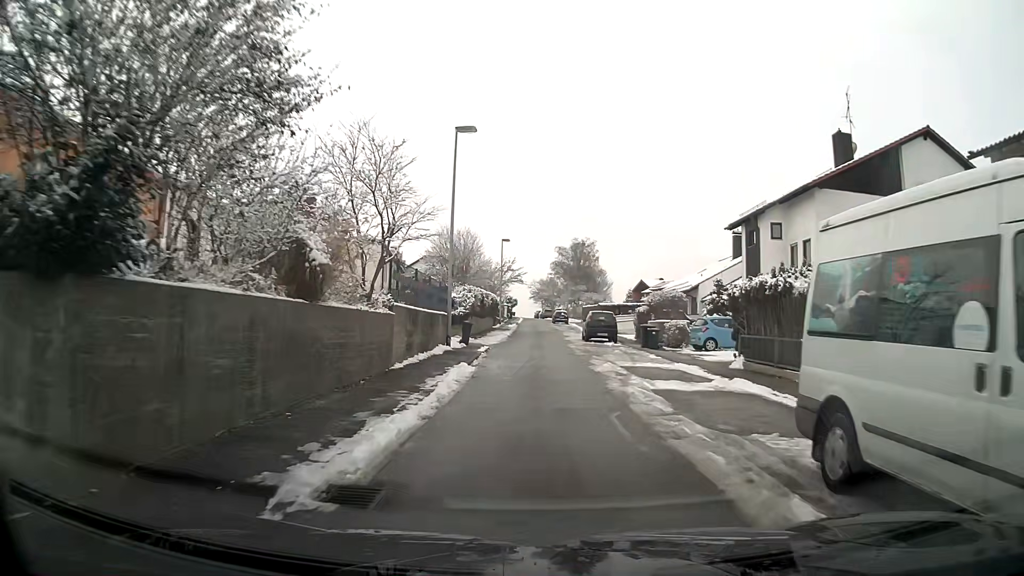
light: Day
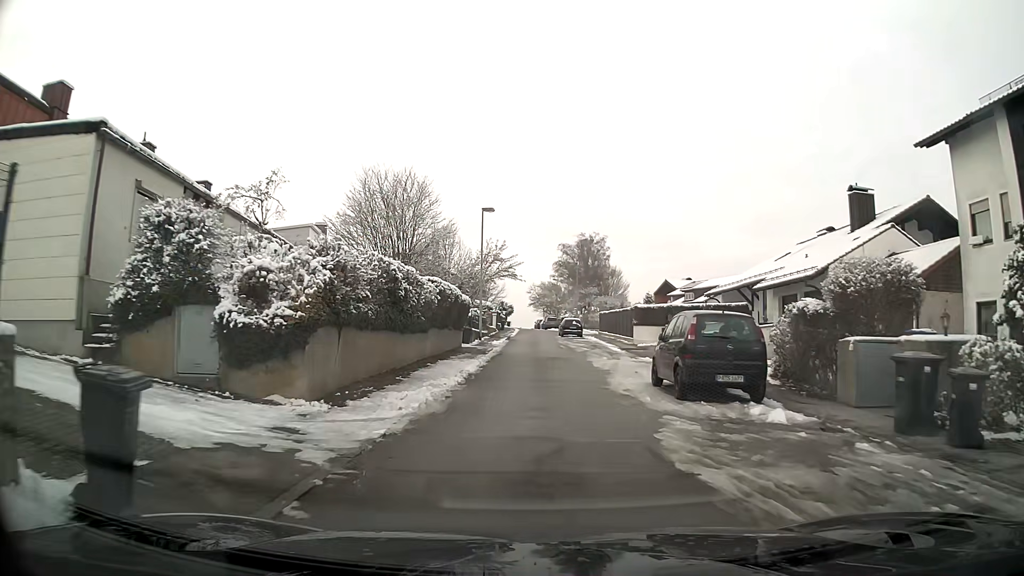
(+0.1, +23.0) m; 0°
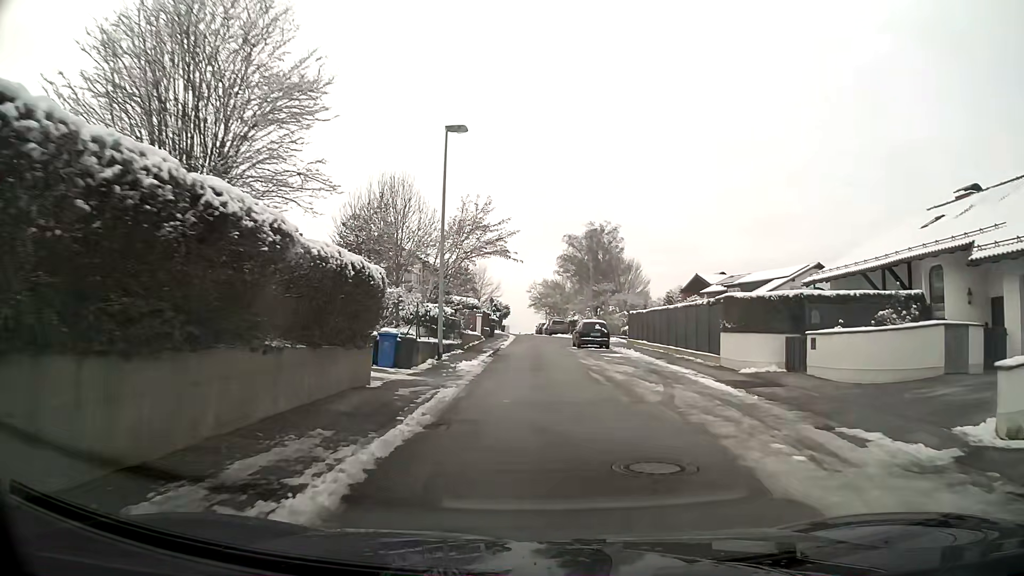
(0.0, +18.4) m; 0°
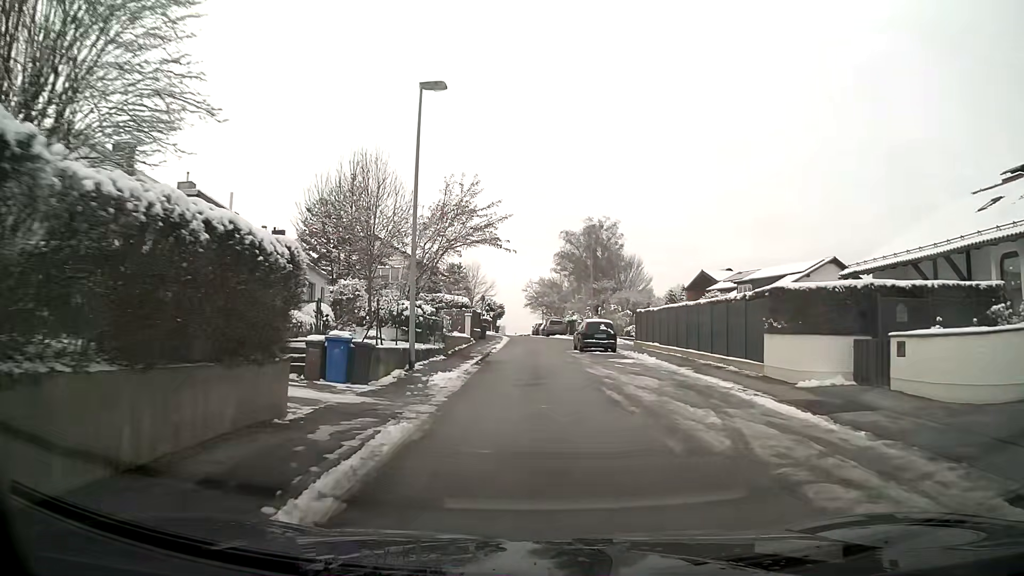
(0.0, +4.6) m; 0°
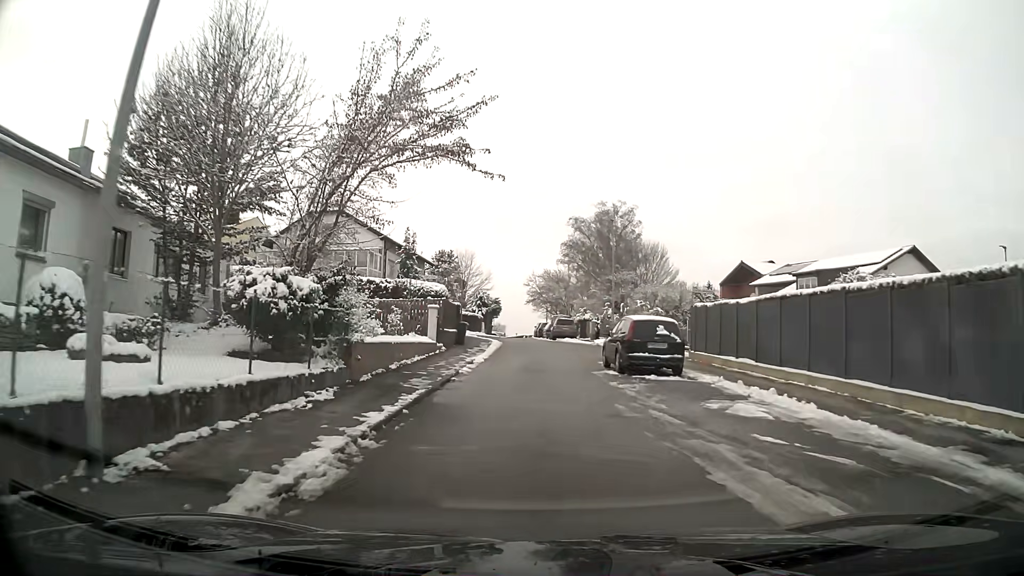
(0.0, +13.8) m; 0°
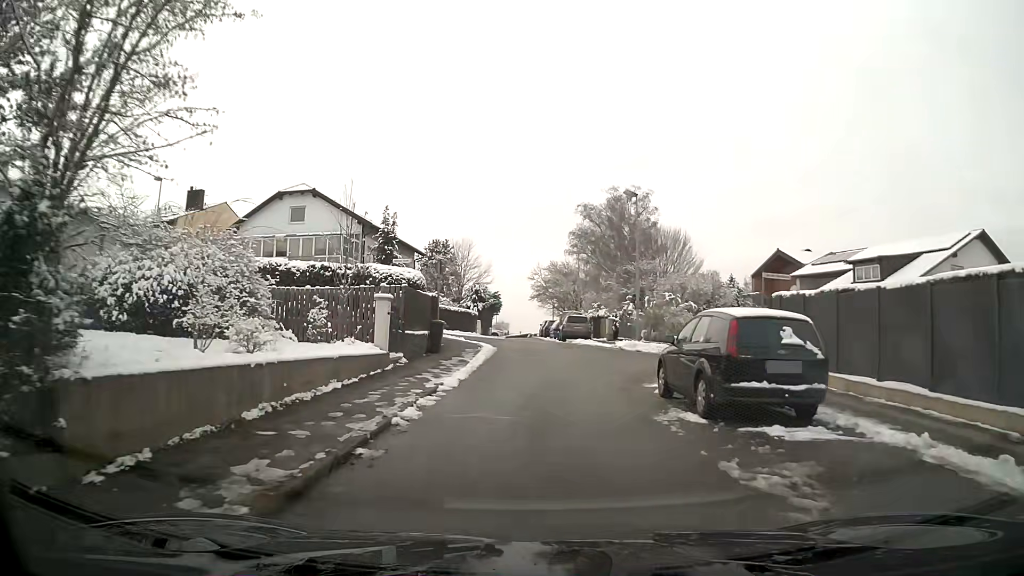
(0.0, +8.4) m; 0°
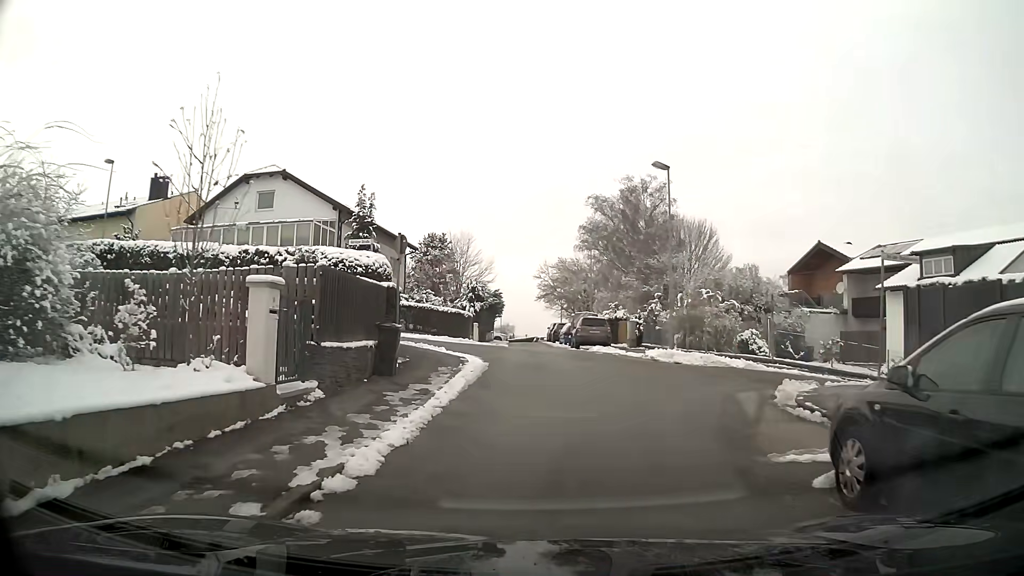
(0.0, +7.1) m; +1°
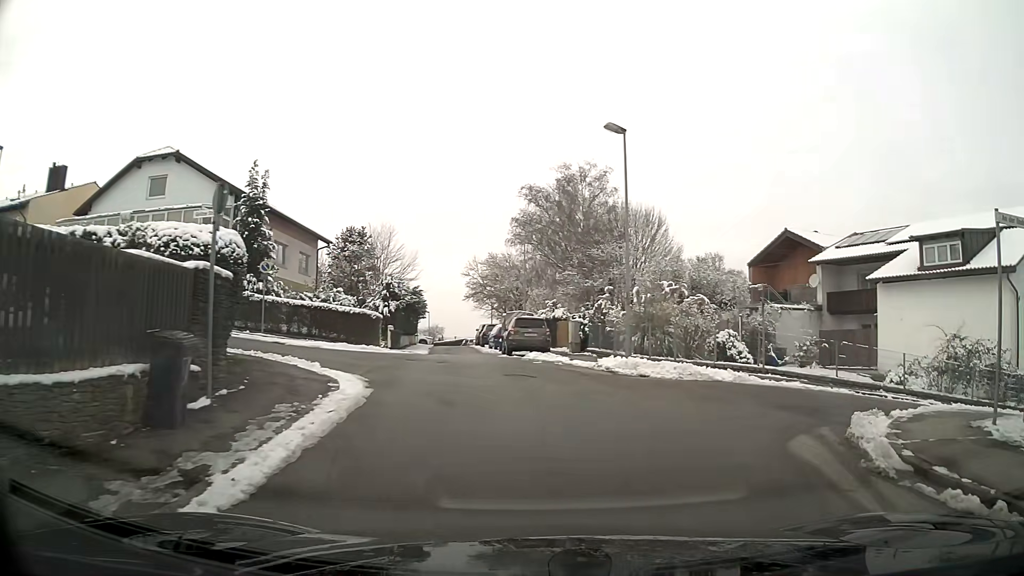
(+0.3, +5.8) m; +8°
(+1, +10) (-5, +17) (-15, +19) (-25, +20) (-35, +20) (-45, +20) (-55, +21) (-65, +20) (-74, +18) (-77, +9) m
